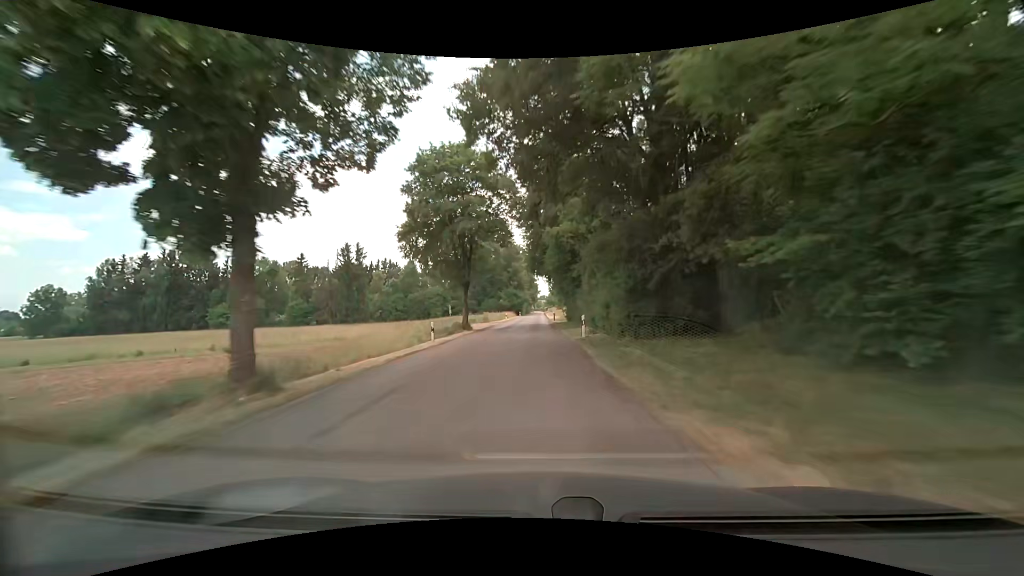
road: unclassified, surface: asphalt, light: Day
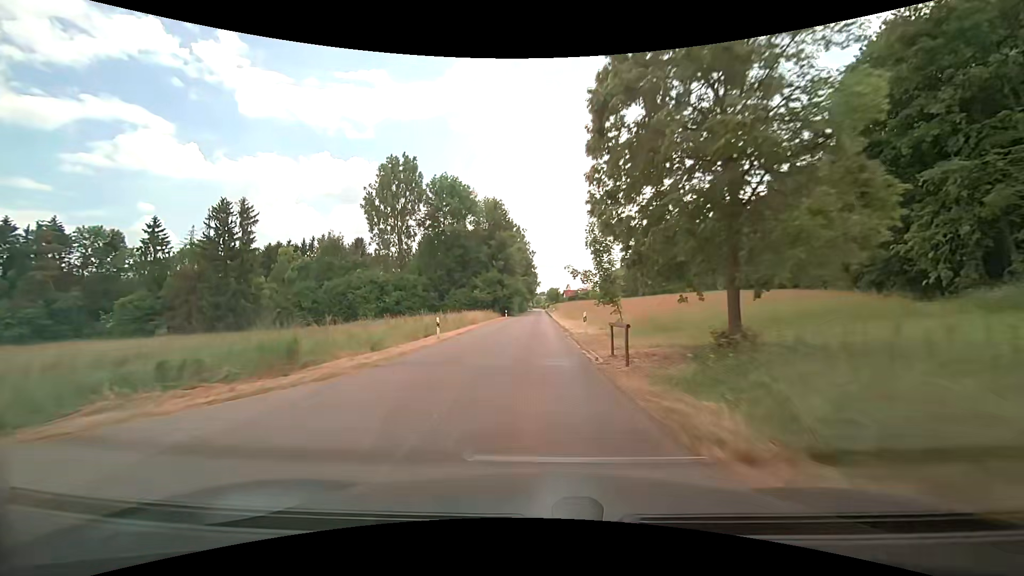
(-0.1, +50.9) m; 0°
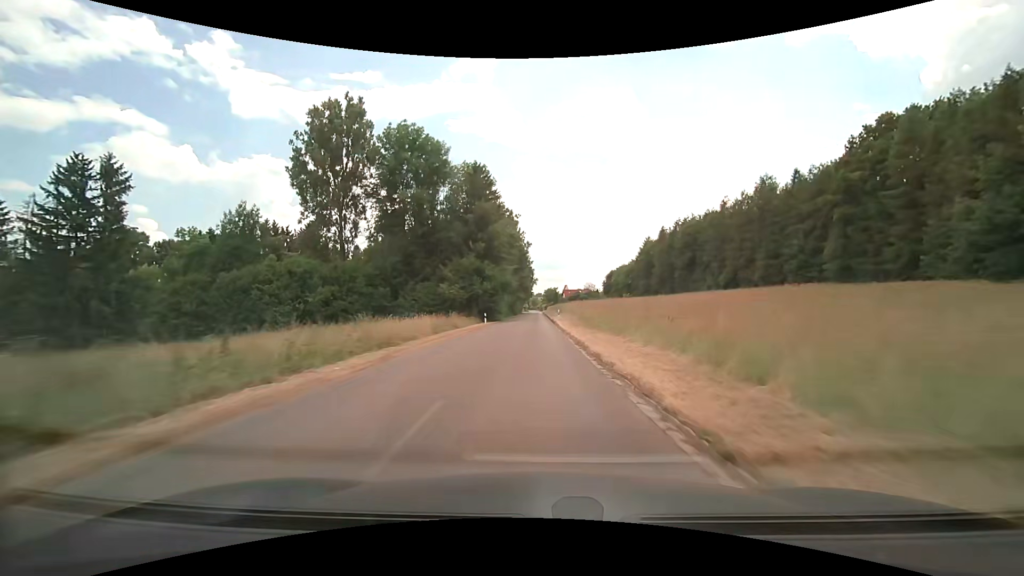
(-0.1, +24.9) m; 0°
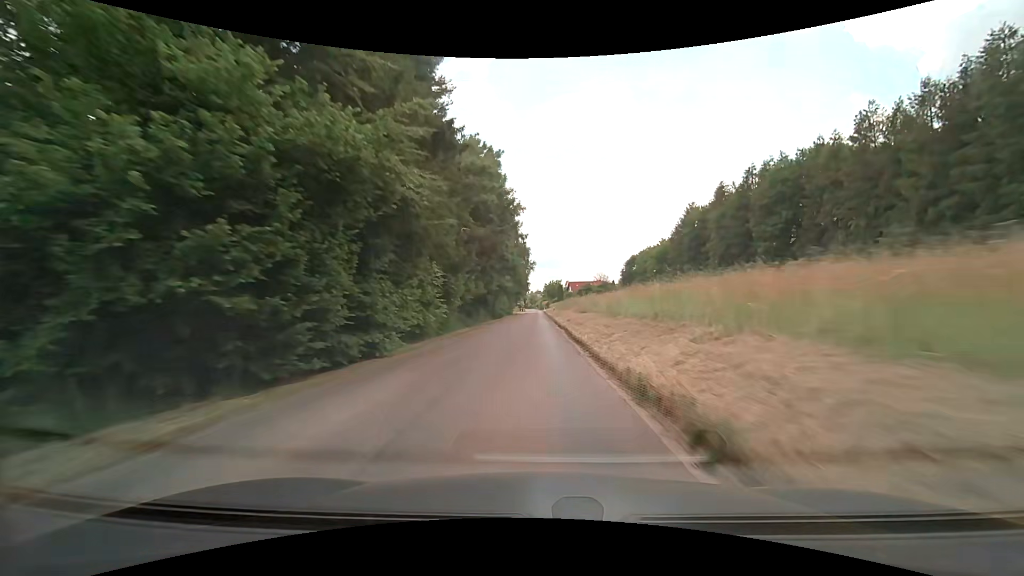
(+0.1, +47.1) m; 0°
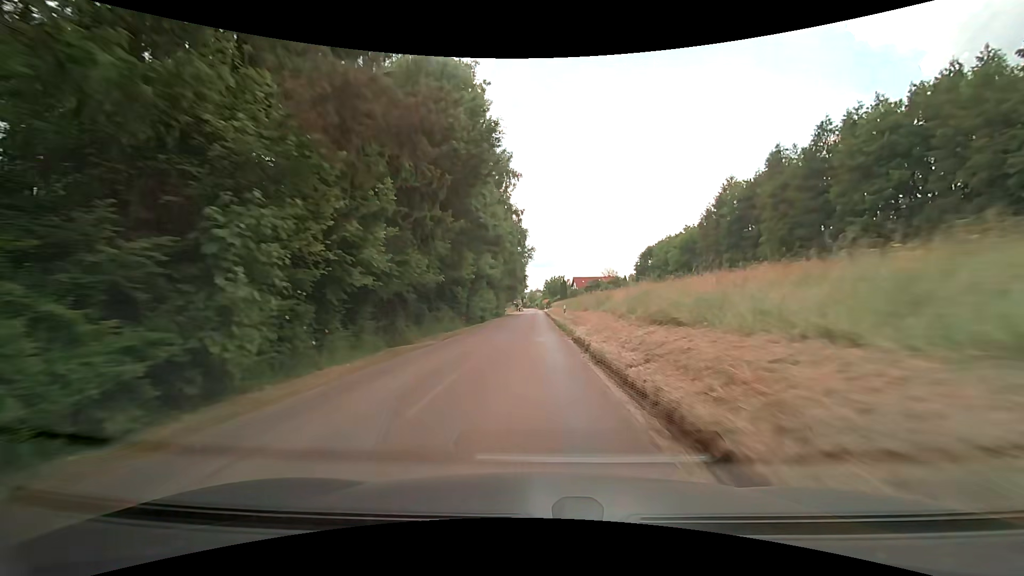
(+0.2, +22.0) m; 0°
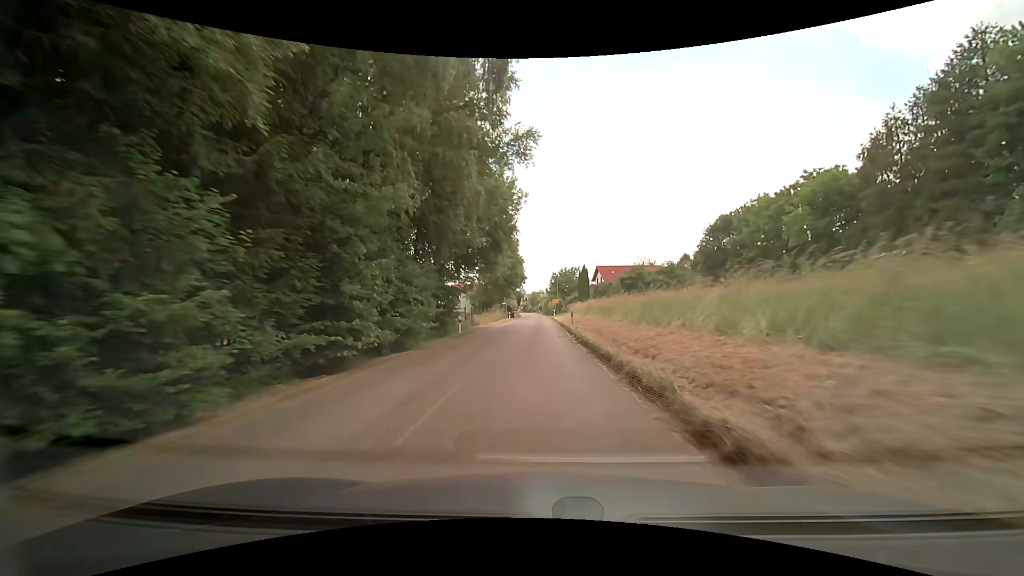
(-0.3, +49.3) m; 0°
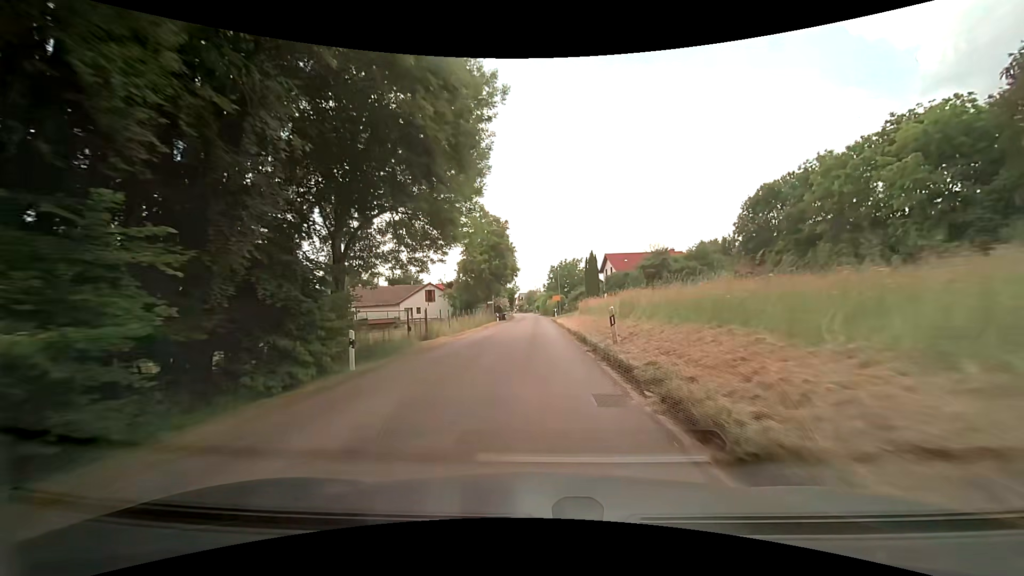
(+0.1, +17.2) m; 0°
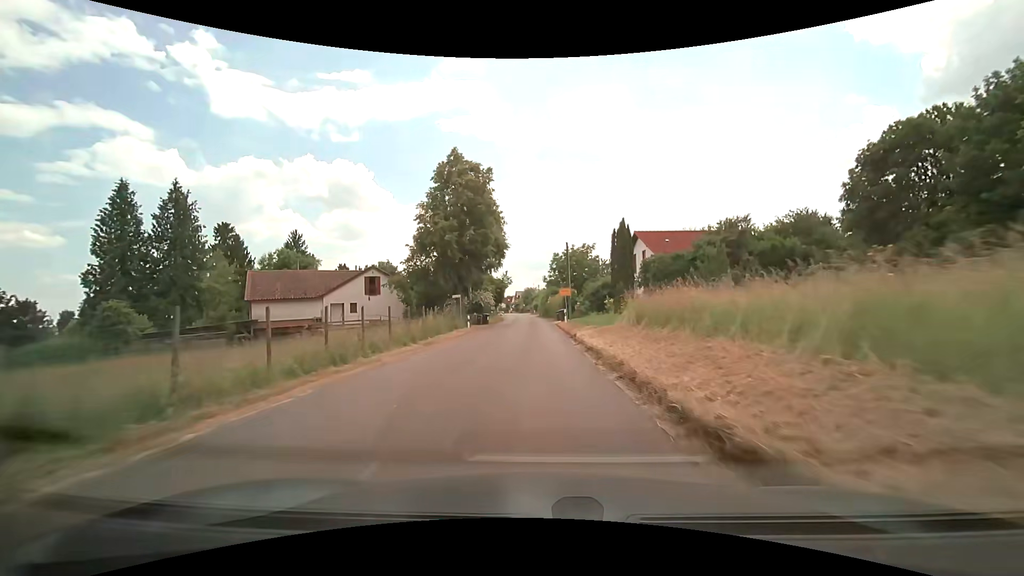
(0.0, +23.1) m; 0°
(0, +10) (0, +20) (0, +30) (0, +40) (-1, +50) (-1, +60) (-1, +70) (-1, +80) (-2, +90) (-2, +100) m
